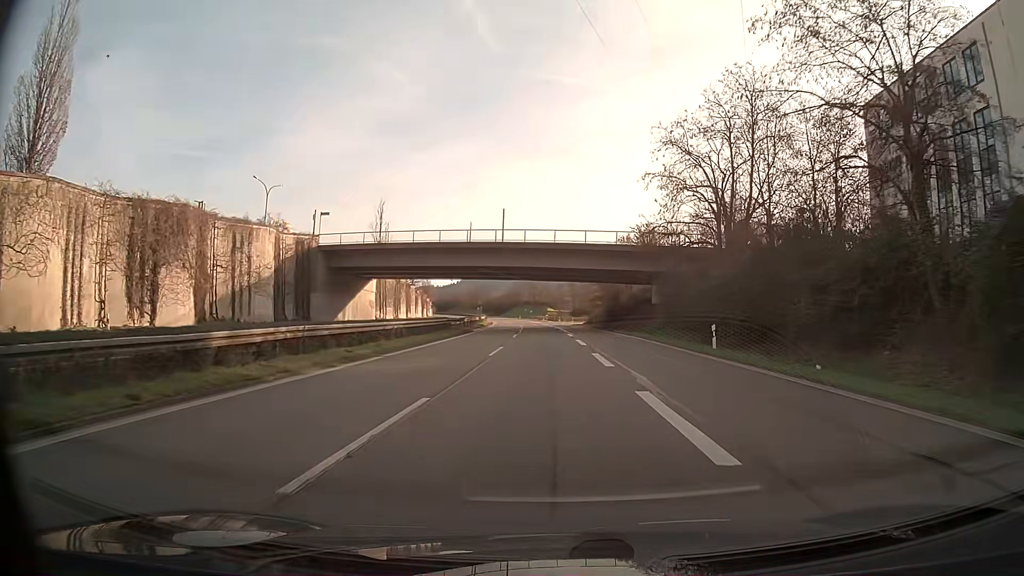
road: trunk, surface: asphalt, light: Day
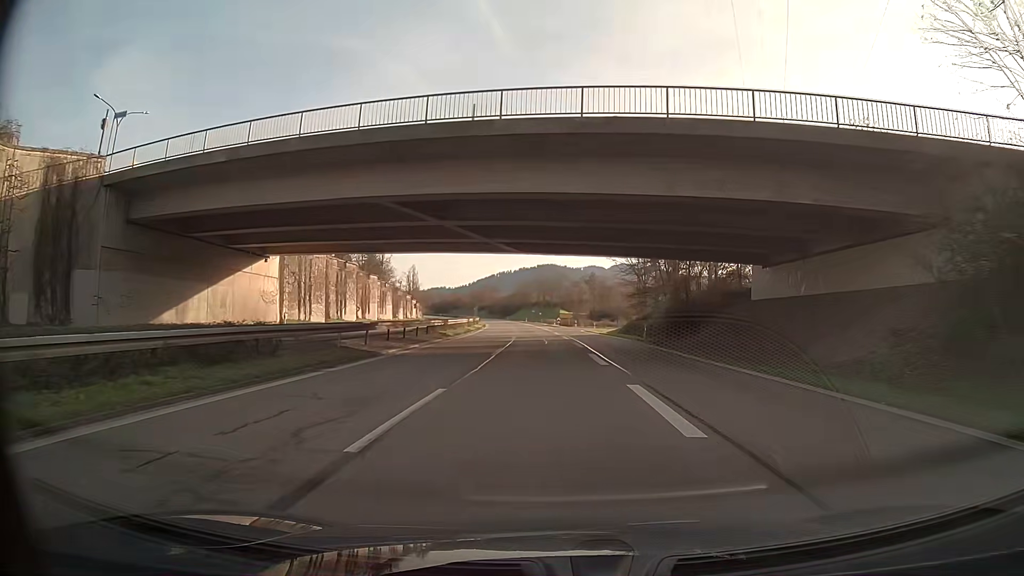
(-0.4, +34.5) m; -1°
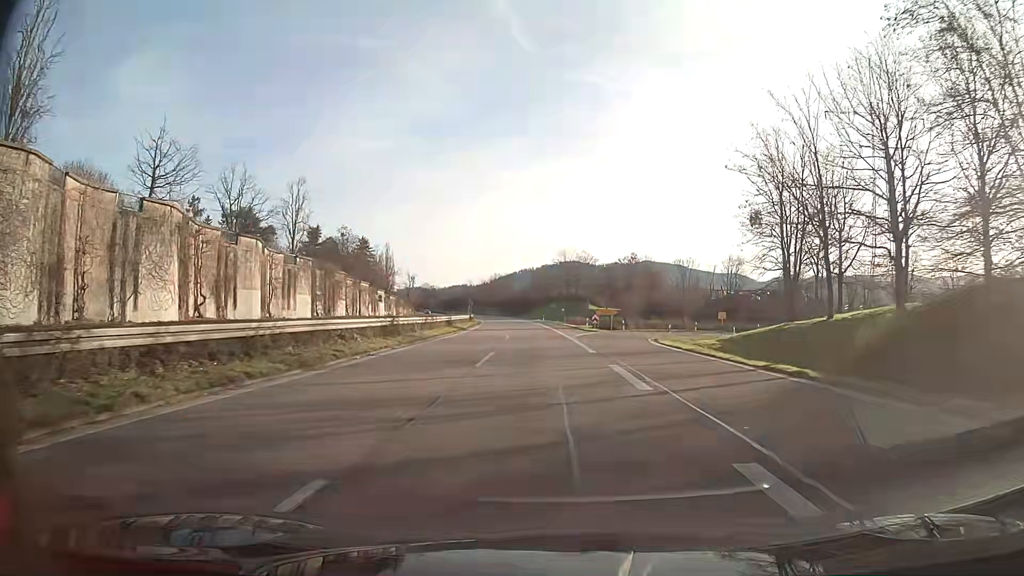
(-0.1, +43.4) m; -1°
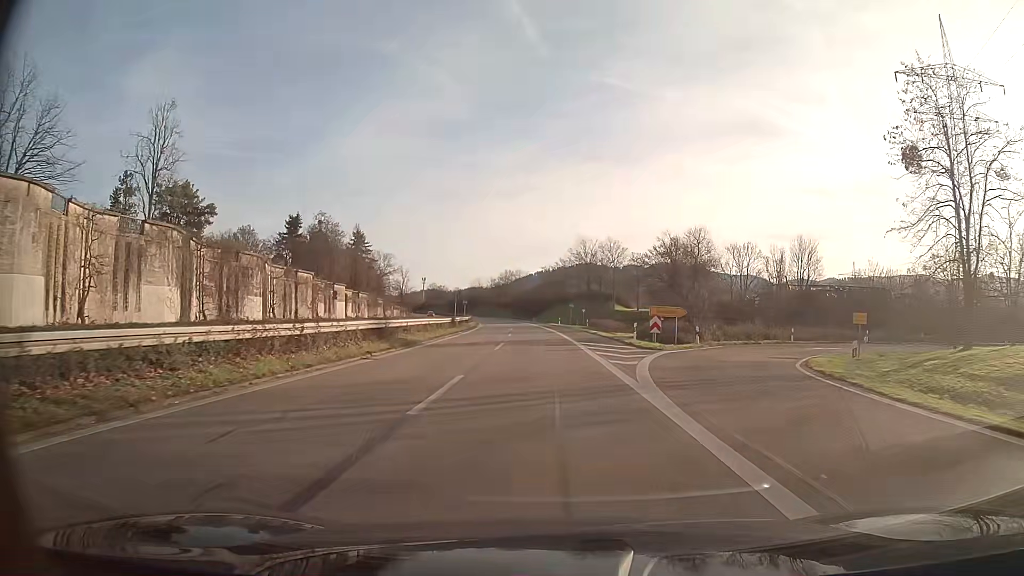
(-0.5, +26.1) m; -2°
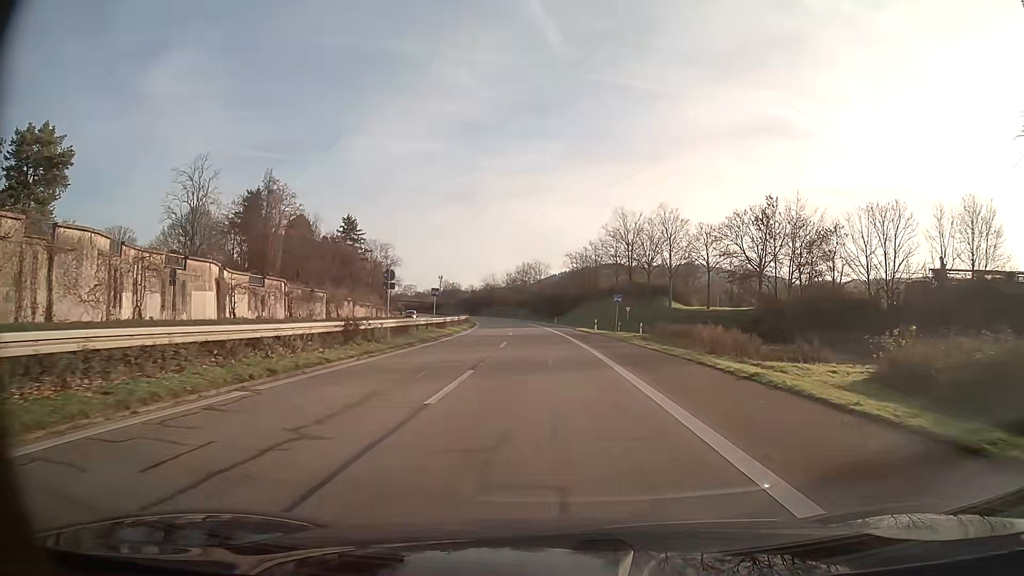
(-0.6, +34.8) m; -2°
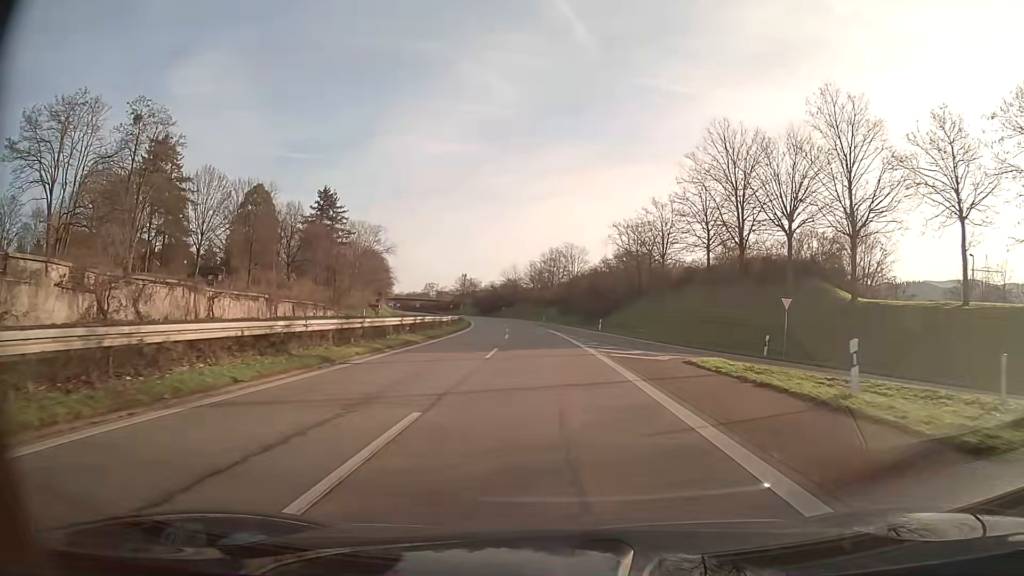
(-1.0, +43.5) m; -3°
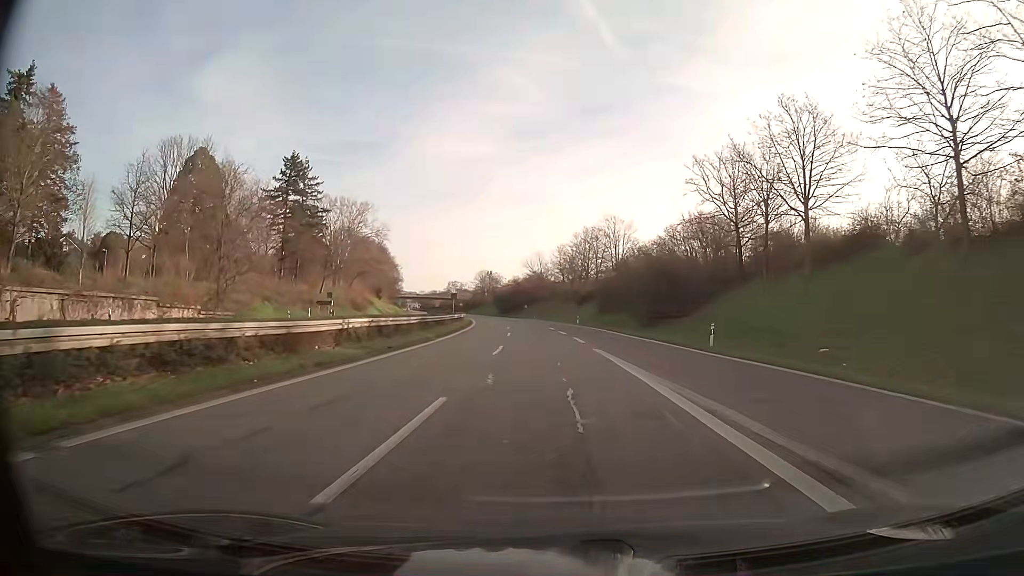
(-0.8, +34.8) m; -2°
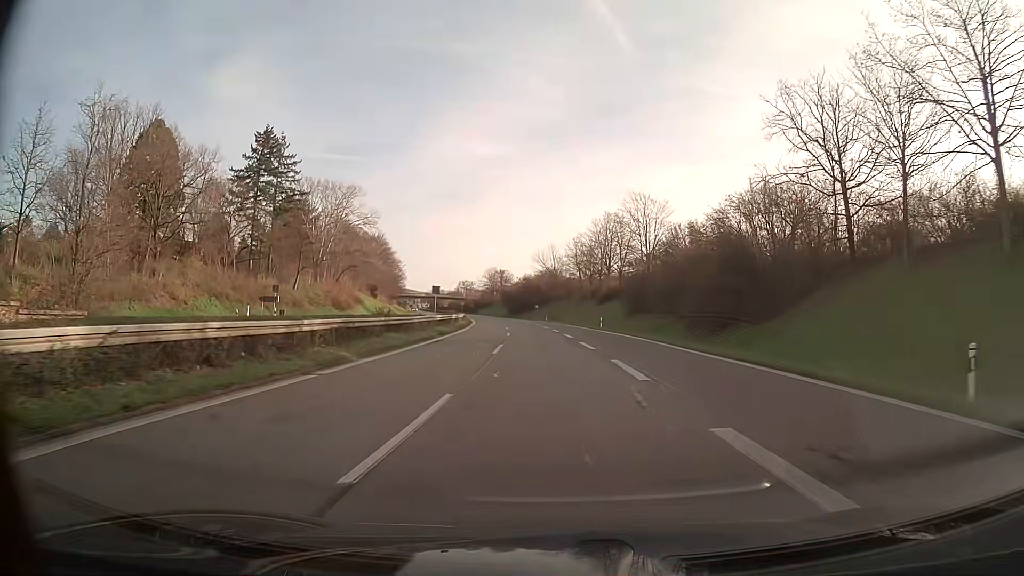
(-0.2, +17.4) m; -1°
